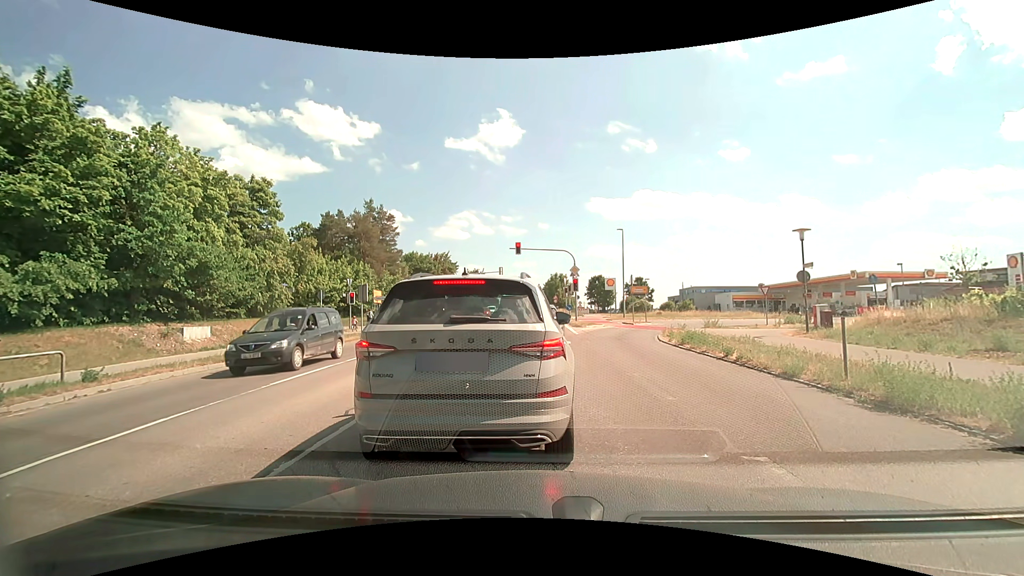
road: secondary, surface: asphalt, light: Day
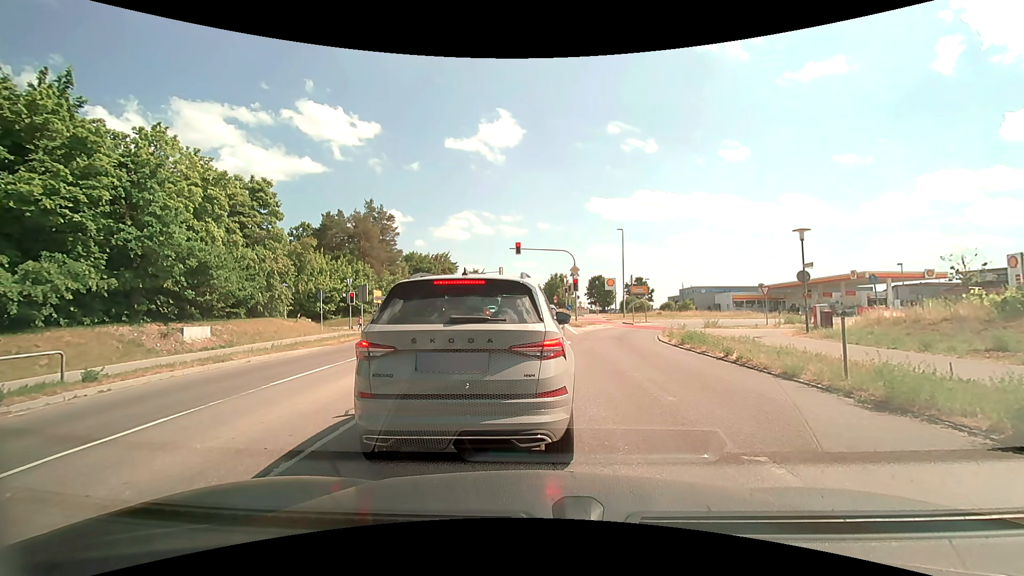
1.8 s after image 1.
(0.0, 0.0) m; 0°
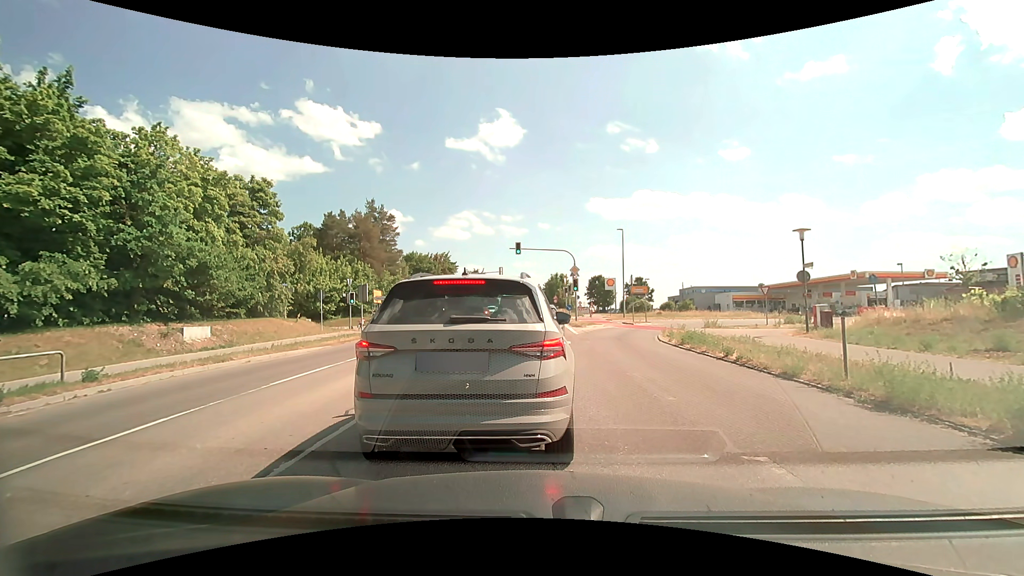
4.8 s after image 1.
(0.0, 0.0) m; 0°
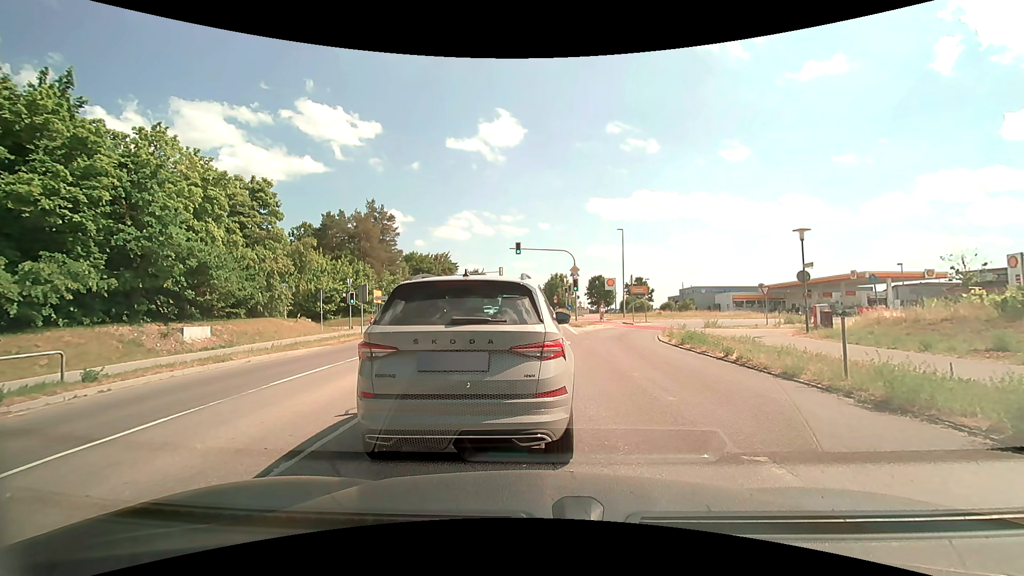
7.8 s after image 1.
(0.0, 0.0) m; 0°
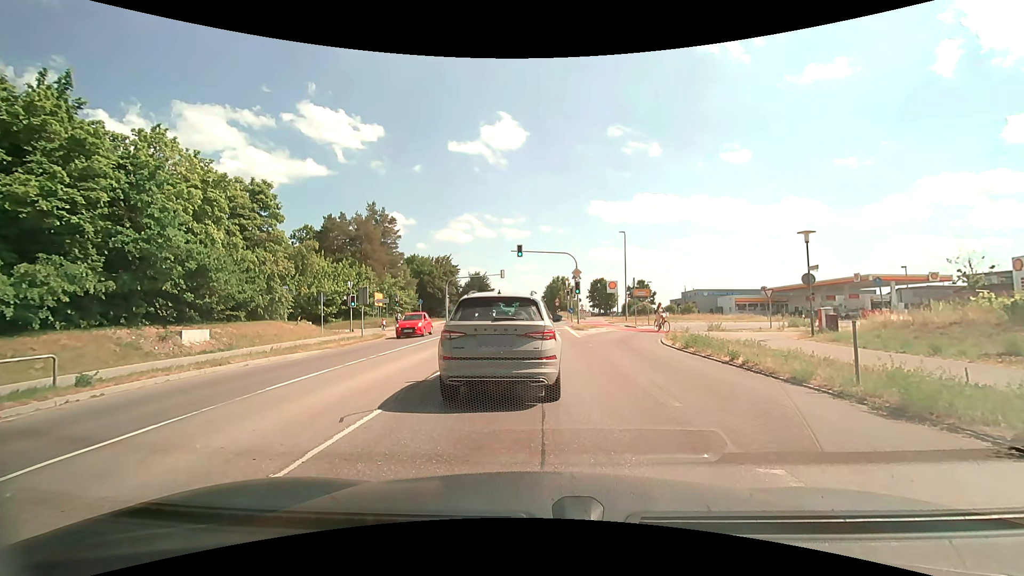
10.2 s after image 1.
(0.0, +0.3) m; 0°
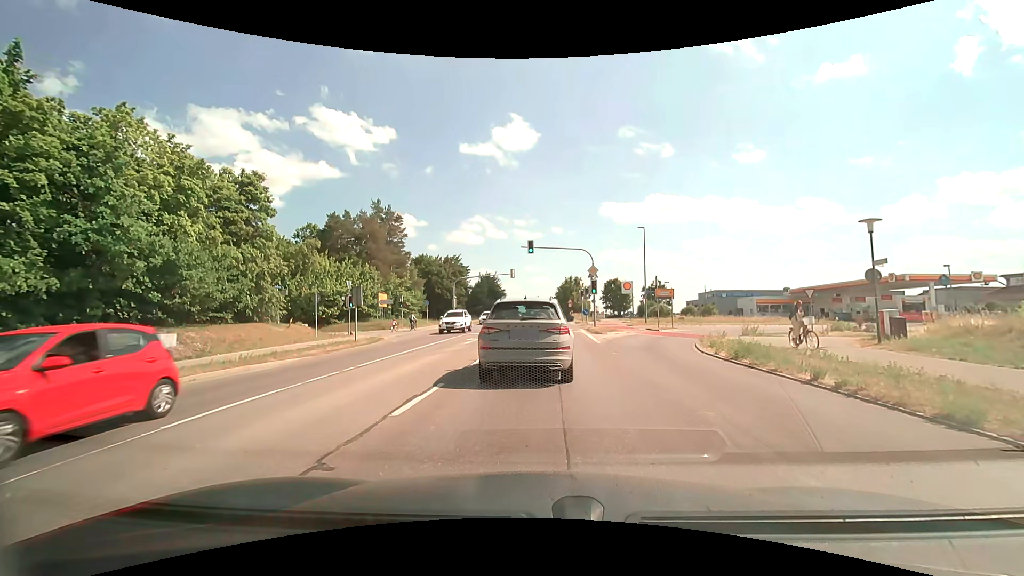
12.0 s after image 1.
(-0.1, +3.5) m; -2°
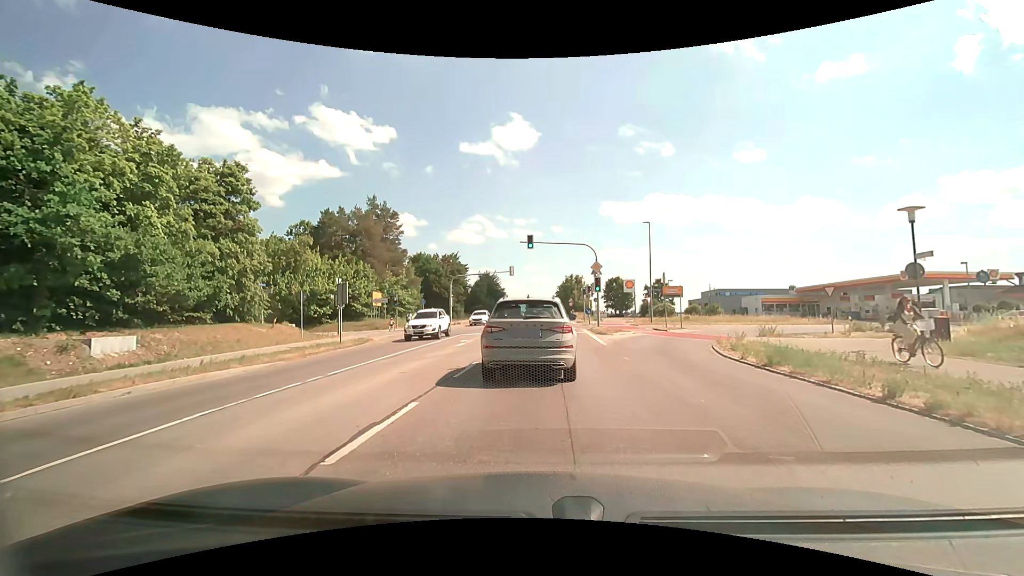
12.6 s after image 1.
(0.0, +2.2) m; 0°
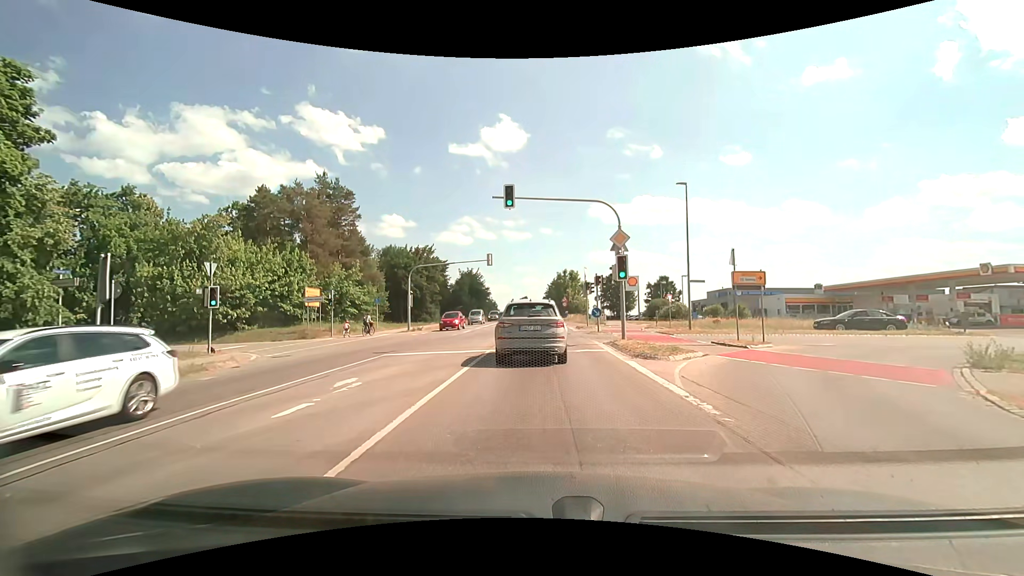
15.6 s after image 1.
(+0.2, +13.8) m; +1°
(0, +10) (0, +20) (0, +30) (0, +40) (0, +50) (0, +60) (+1, +70) (+1, +80) (+1, +90) (+1, +100) m
